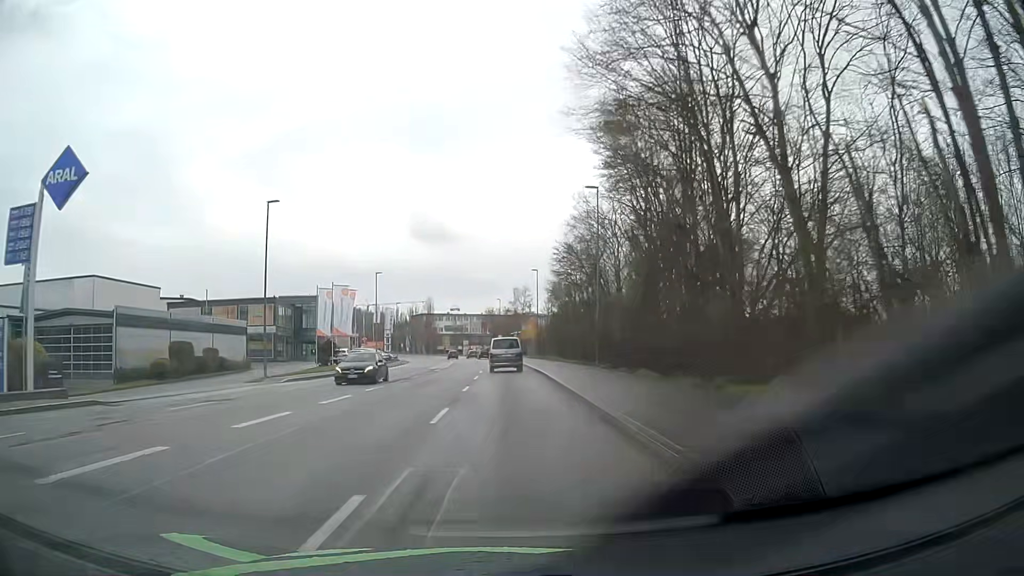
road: tertiary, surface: asphalt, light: Day
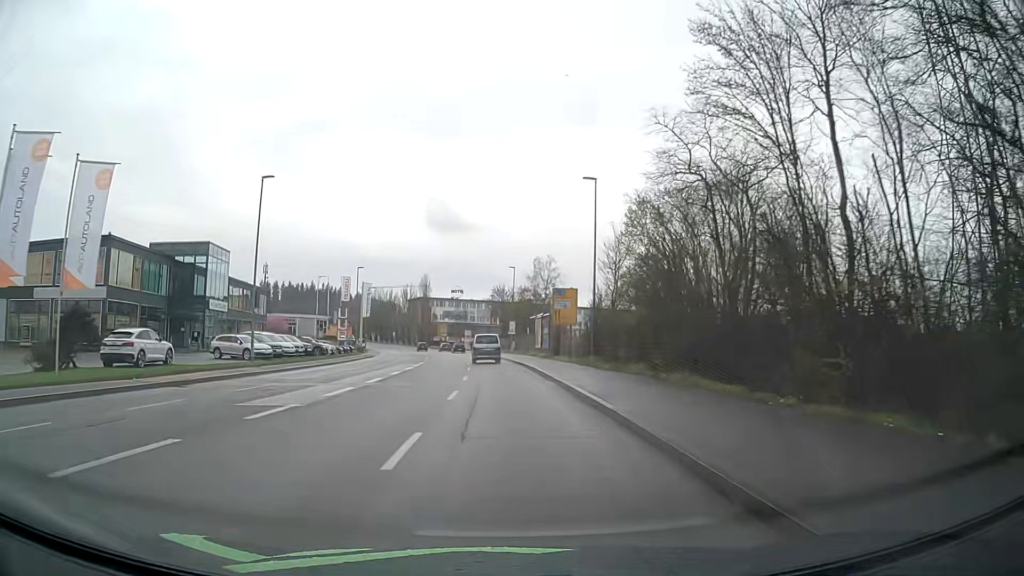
(-0.1, +41.4) m; -1°
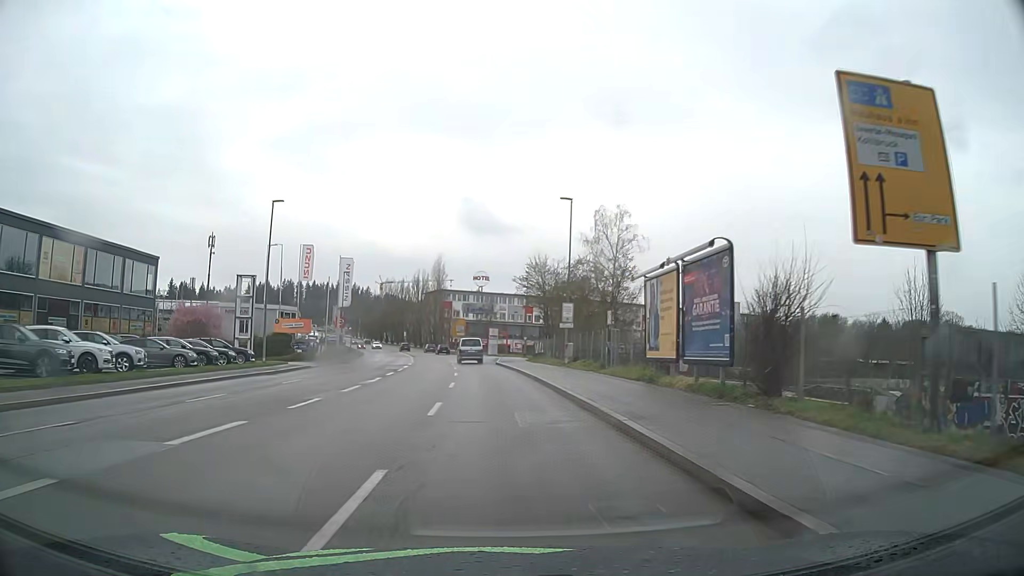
(-0.8, +39.4) m; -2°
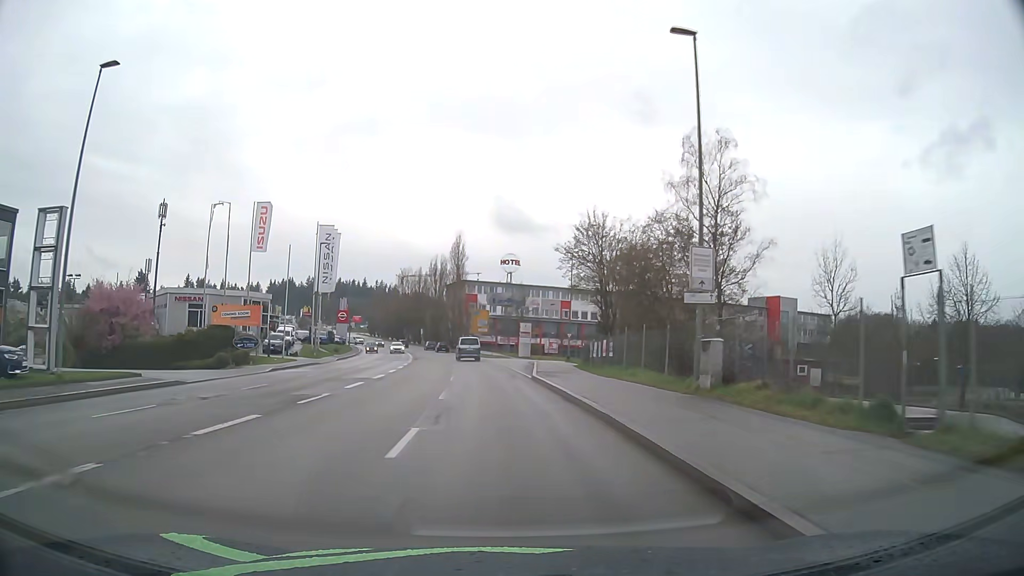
(-0.6, +23.3) m; -3°
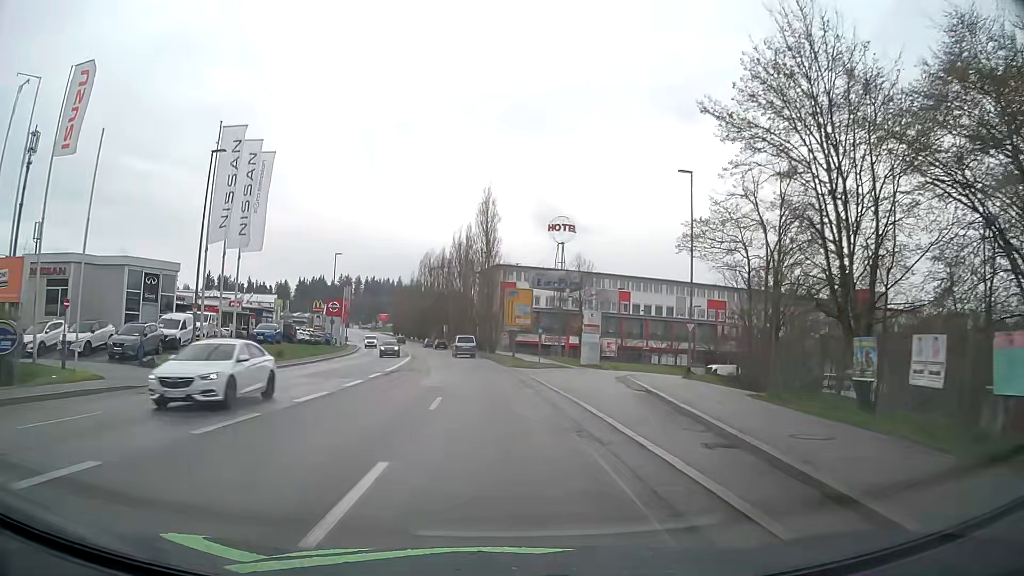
(-0.9, +31.0) m; -3°
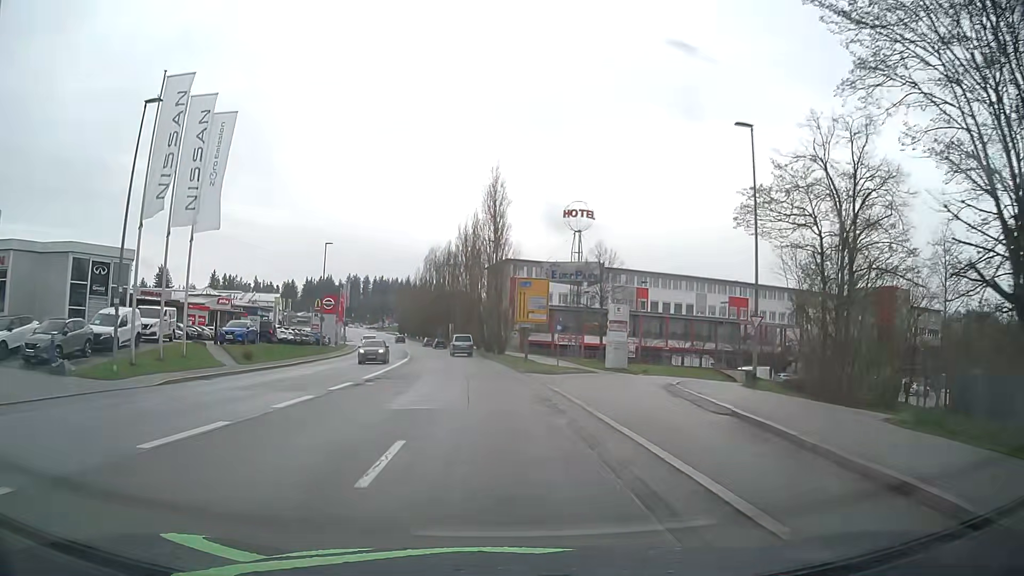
(-0.1, +7.8) m; -1°
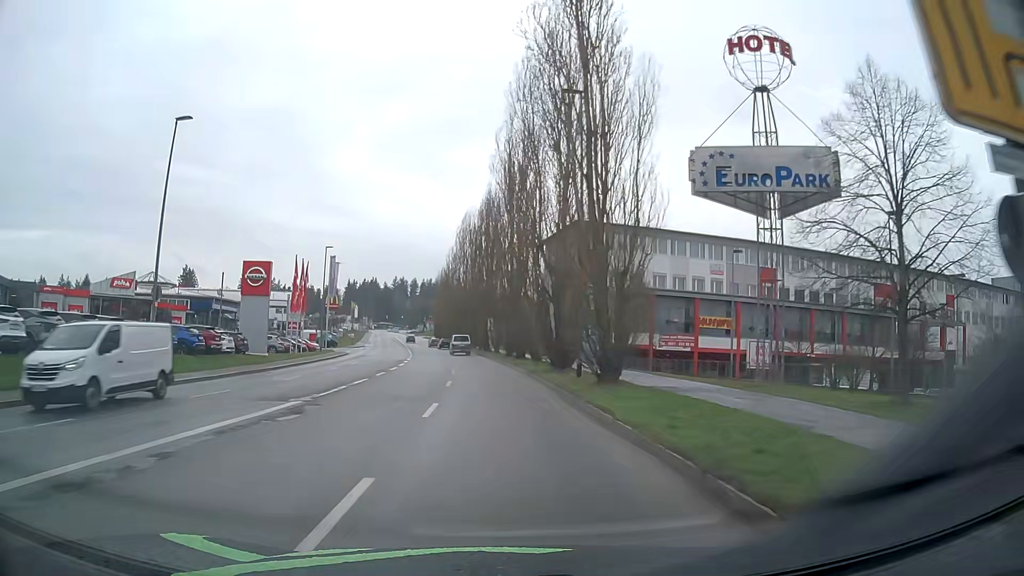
(-1.3, +38.9) m; -4°
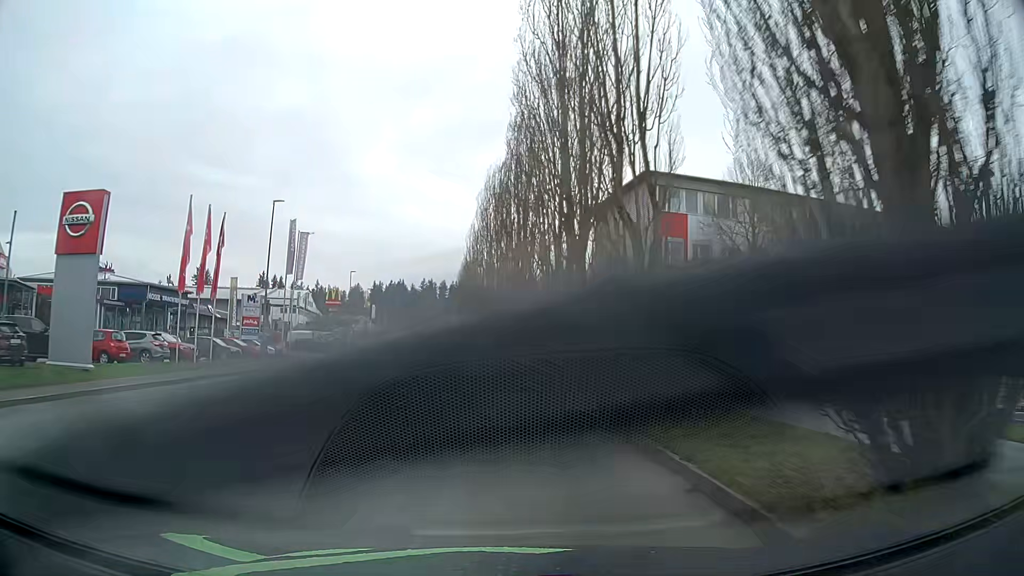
(-0.4, +23.4) m; -3°
(0, +10) (0, +20) (-1, +30) (-1, +40) (-2, +50) (-3, +60) (-4, +70) (-6, +80) (-7, +90) (-8, +100) m
